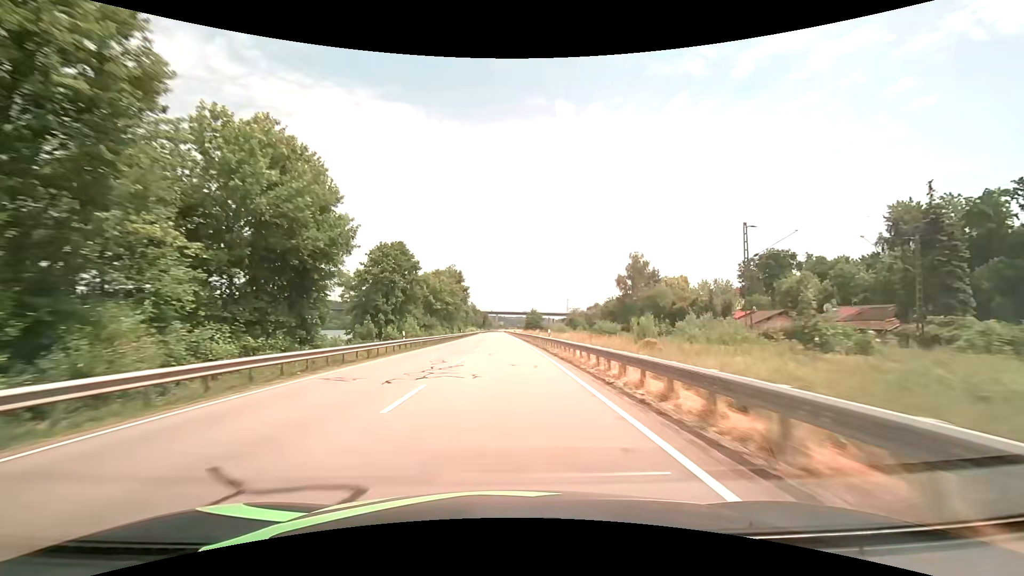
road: primary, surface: asphalt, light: Day
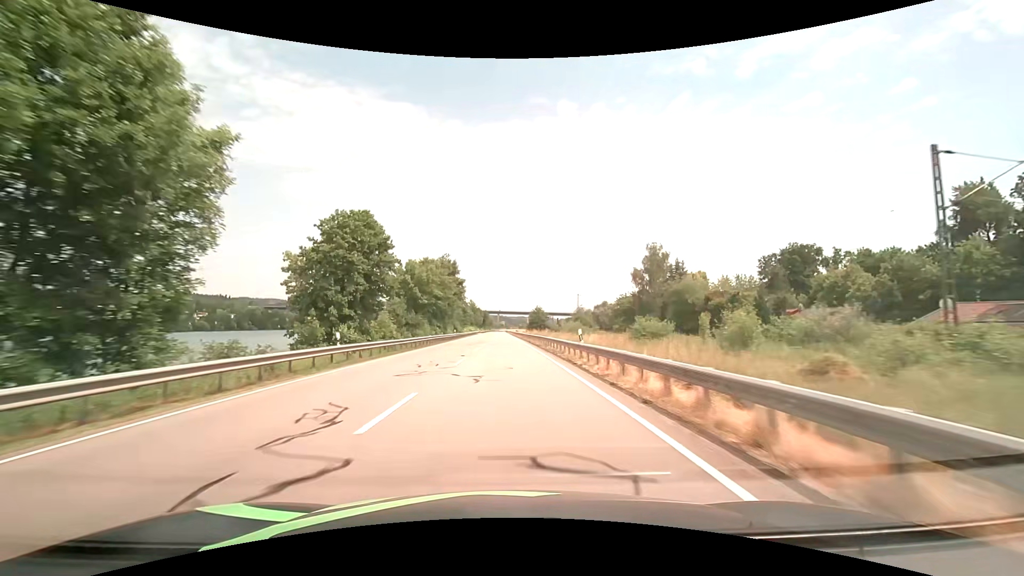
(0.0, +13.6) m; 0°
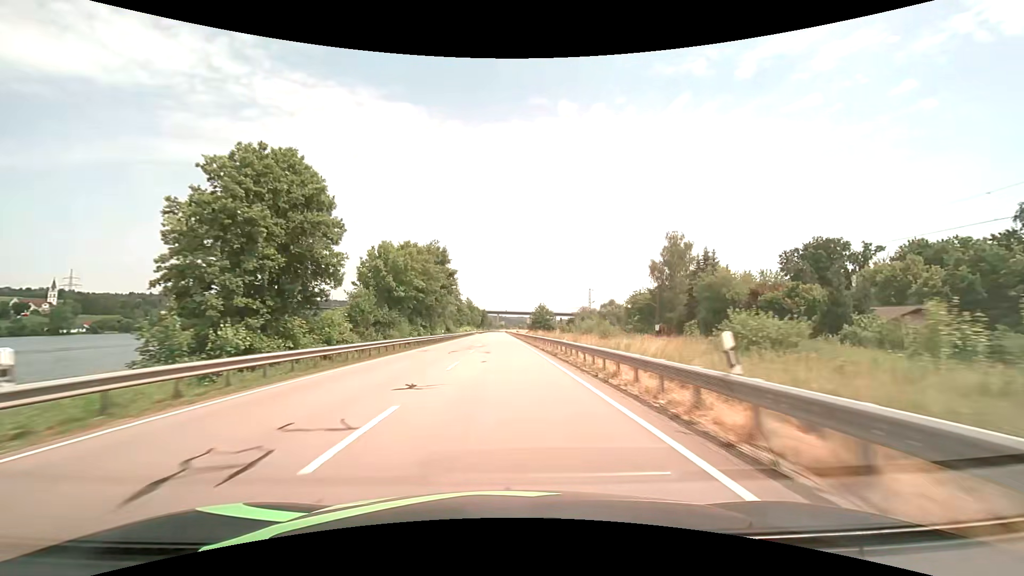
(0.0, +13.6) m; 0°
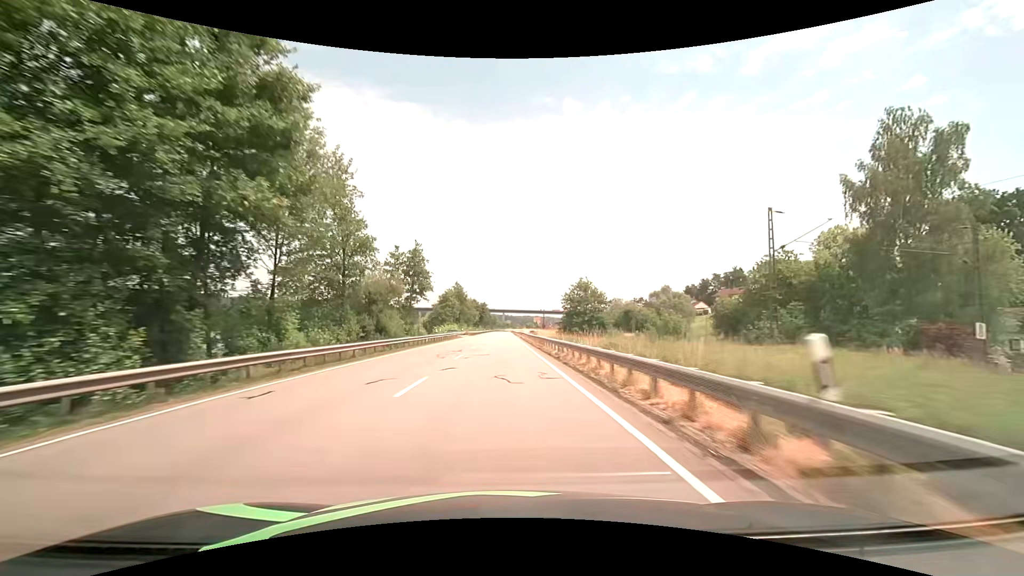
(-0.3, +54.7) m; -1°
(0, +10) (0, +20) (0, +30) (0, +40) (0, +50) (0, +60) (0, +70) (0, +80) (0, +90) (0, +100) m
